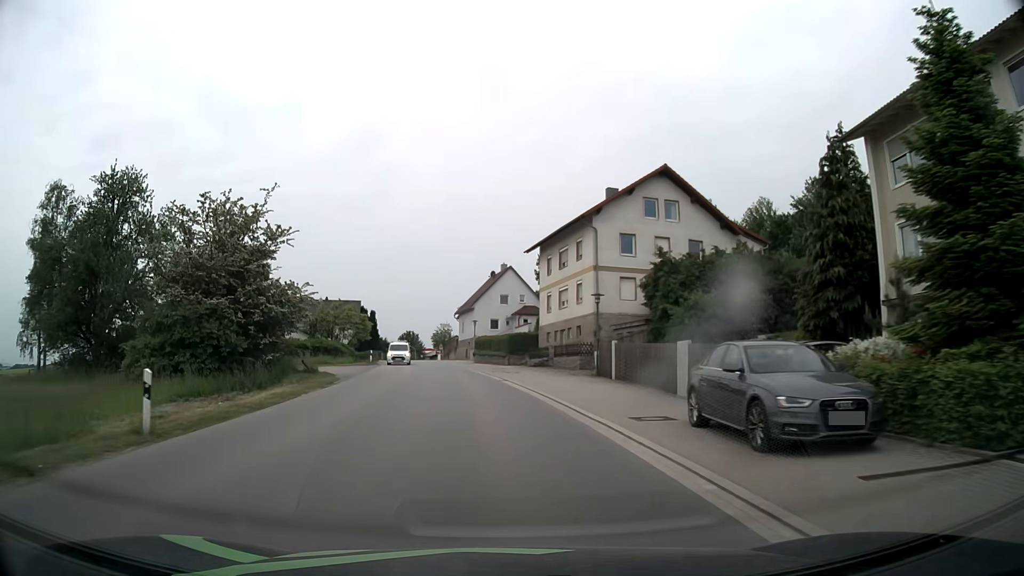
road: tertiary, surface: asphalt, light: Day
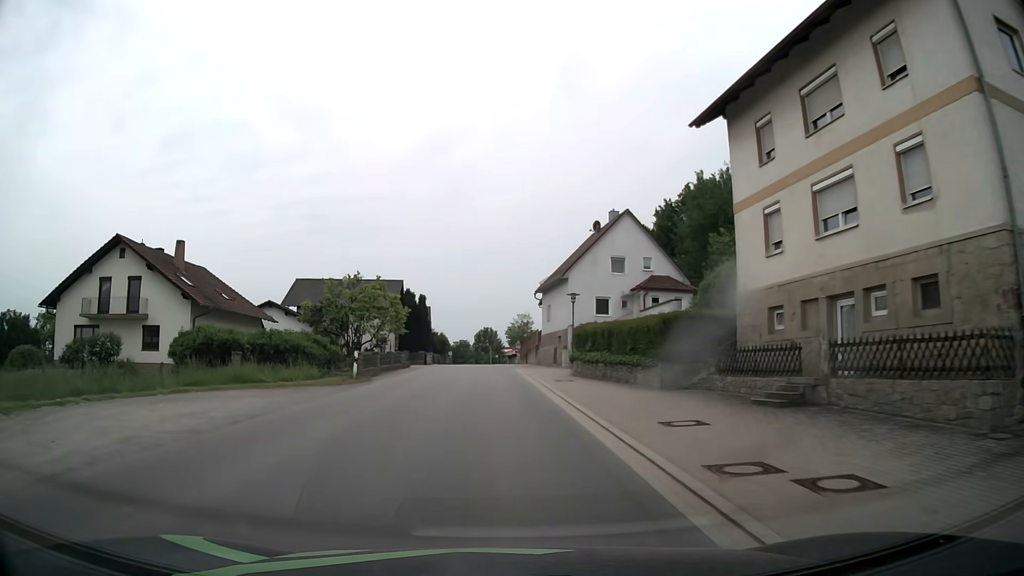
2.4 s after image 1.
(-1.8, +29.8) m; -7°
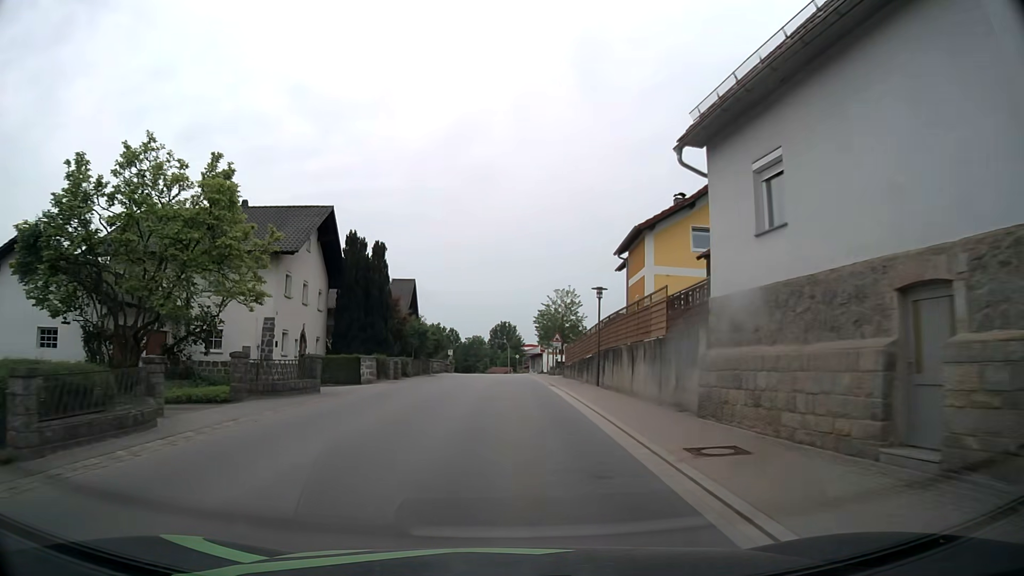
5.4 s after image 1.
(-0.9, +37.4) m; -1°
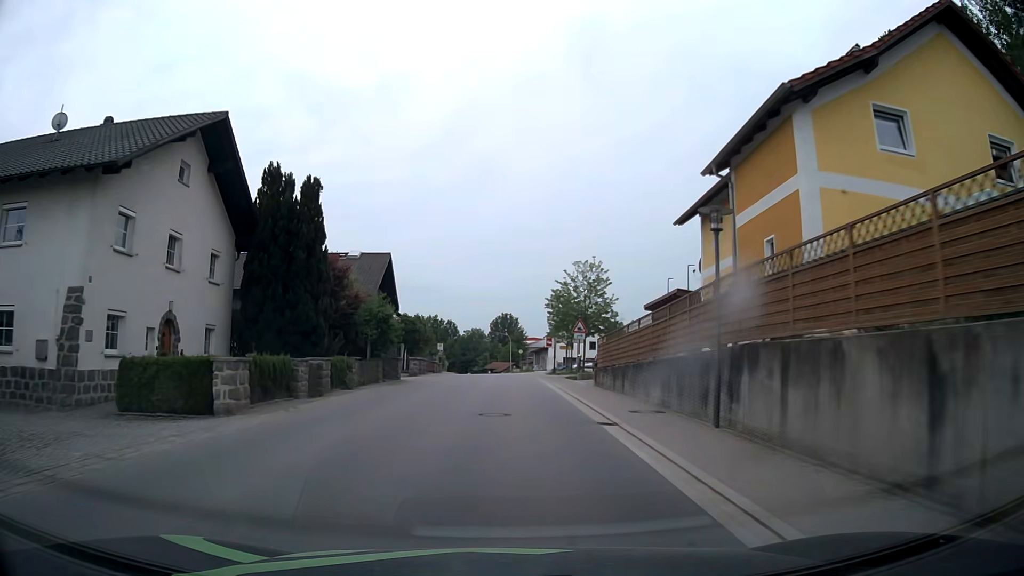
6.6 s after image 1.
(0.0, +14.7) m; 0°
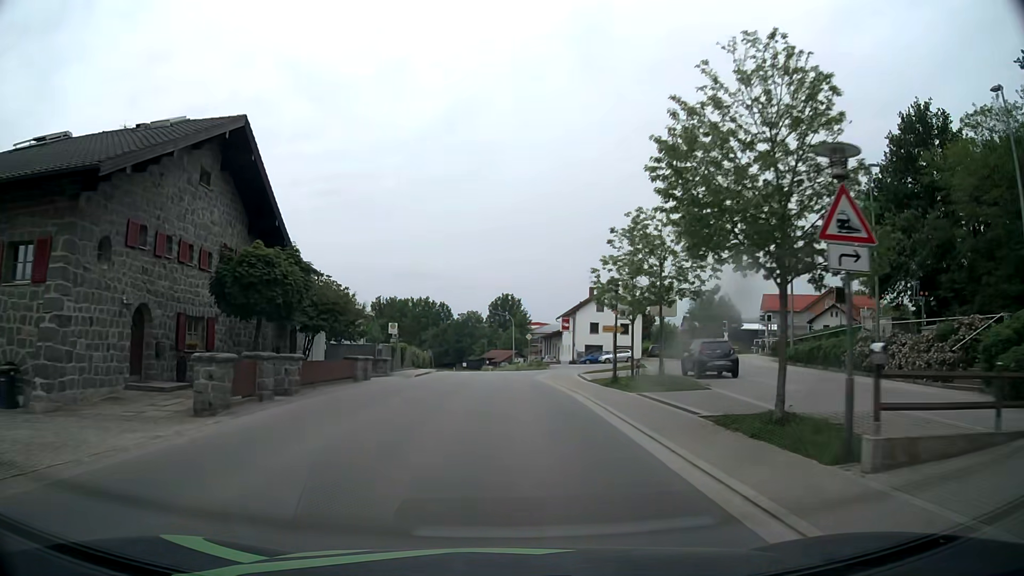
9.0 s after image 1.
(+0.1, +29.4) m; -1°
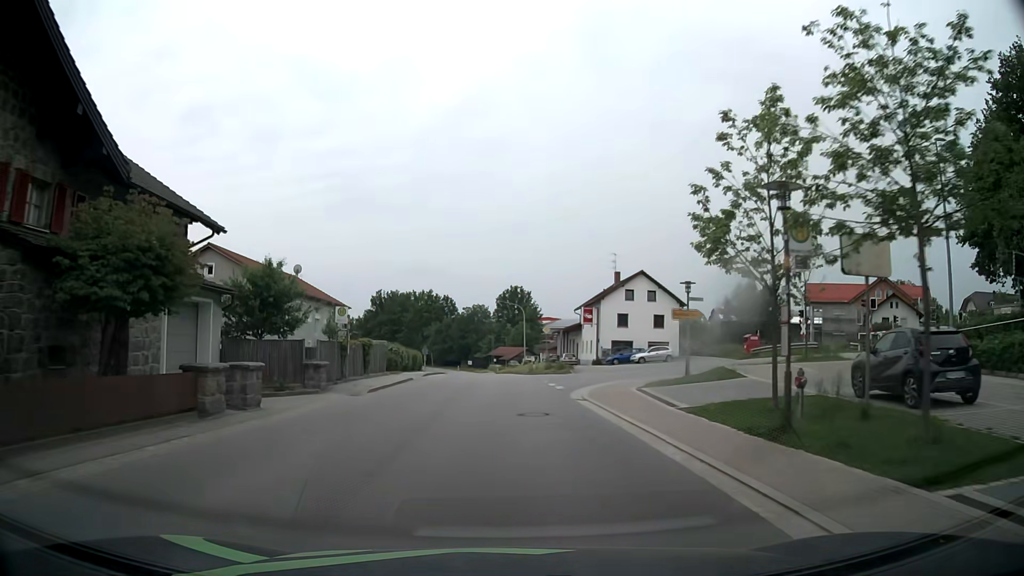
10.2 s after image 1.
(+0.1, +14.3) m; +1°
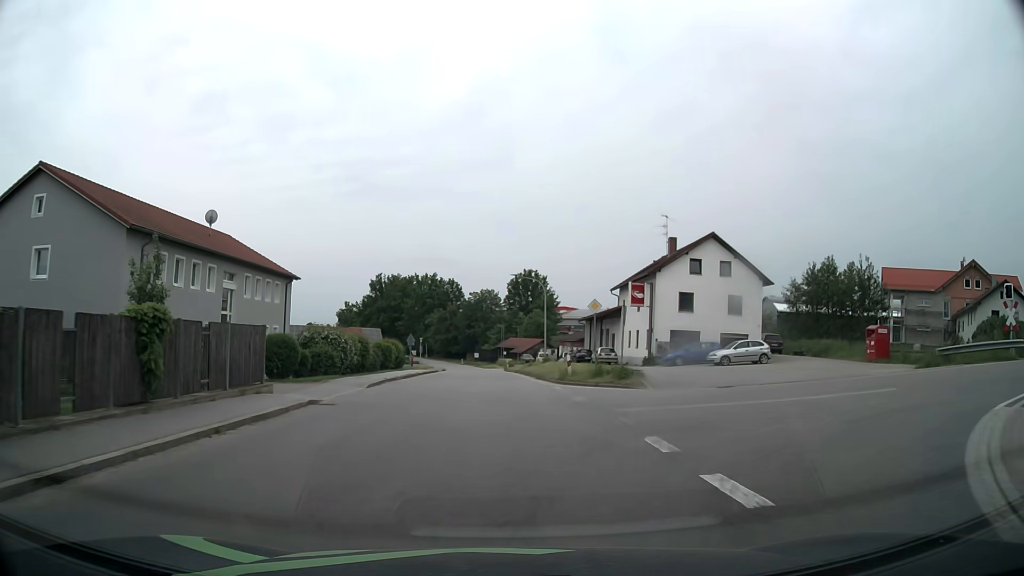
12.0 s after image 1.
(-0.5, +20.2) m; -2°
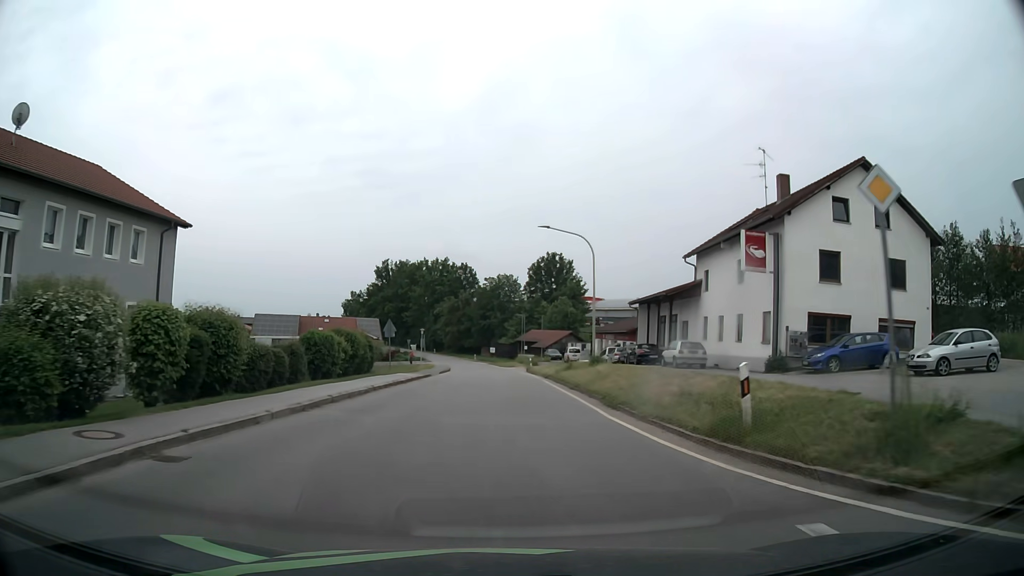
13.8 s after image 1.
(-0.2, +19.8) m; -1°
(0, +10) (0, +20) (0, +30) (0, +40) (0, +50) (-1, +60) (-2, +70) (-3, +80) (-4, +90) (-5, +100) m
